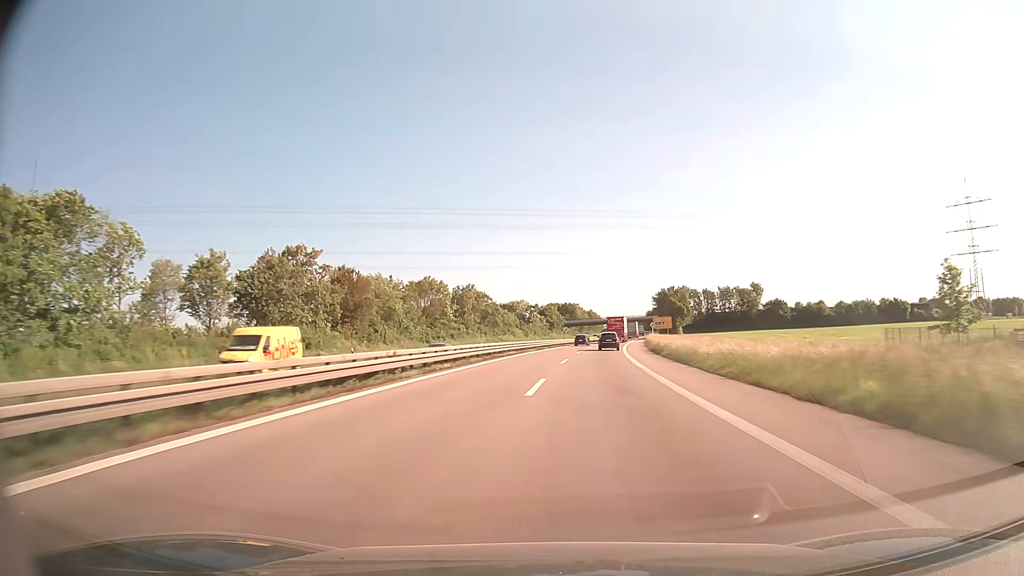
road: trunk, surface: asphalt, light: Day
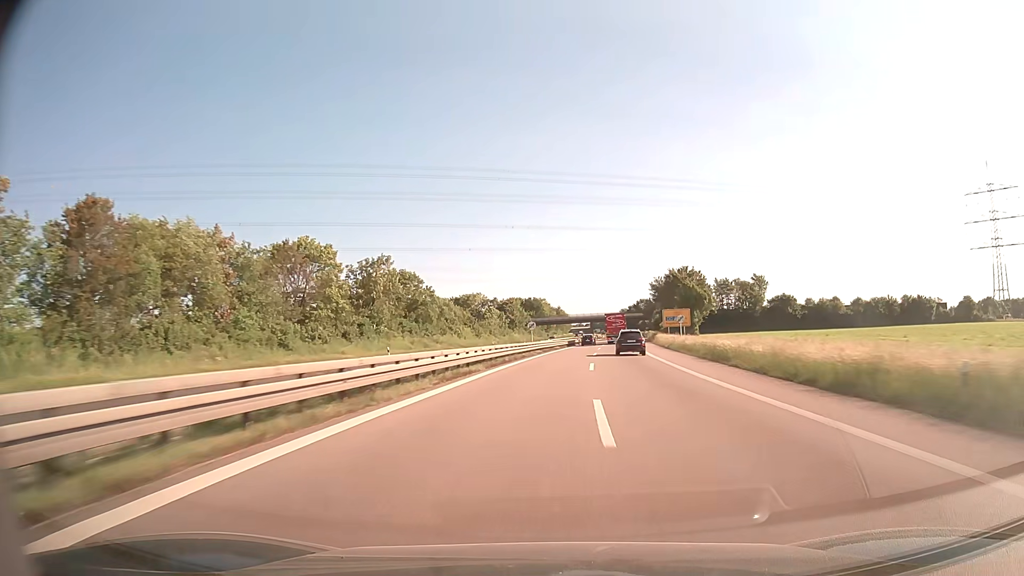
(+1.1, +42.8) m; +3°
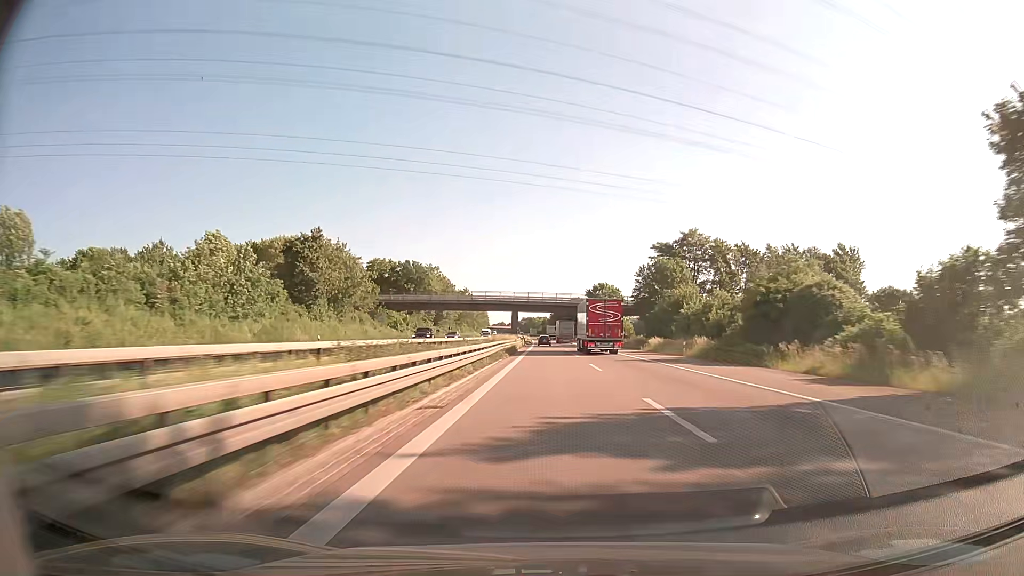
(+7.7, +107.4) m; +7°
(0, +10) (0, +20) (0, +30) (0, +40) (0, +50) (0, +60) (0, +70) (0, +80) (0, +90) (0, +100) m
